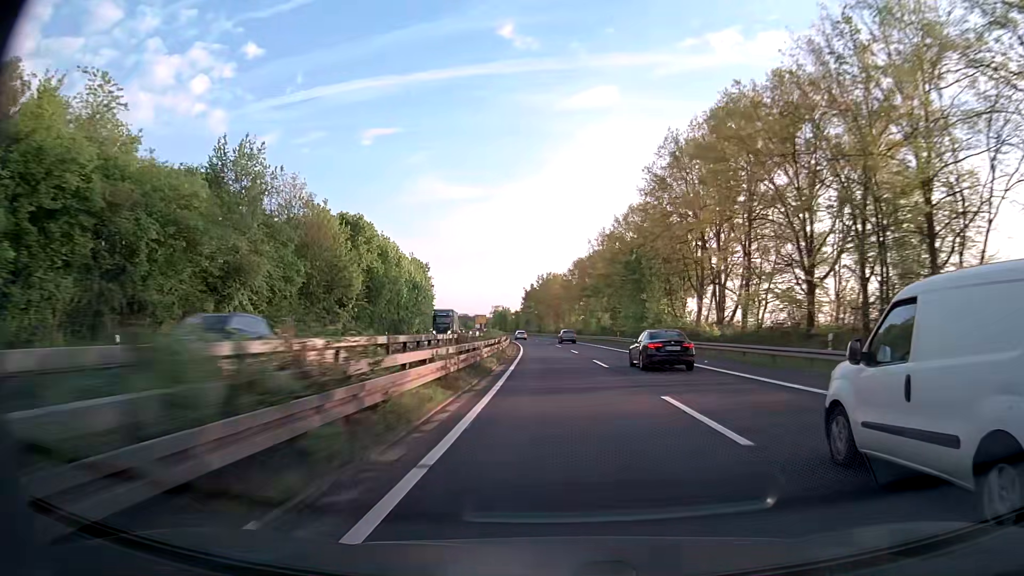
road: trunk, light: Day
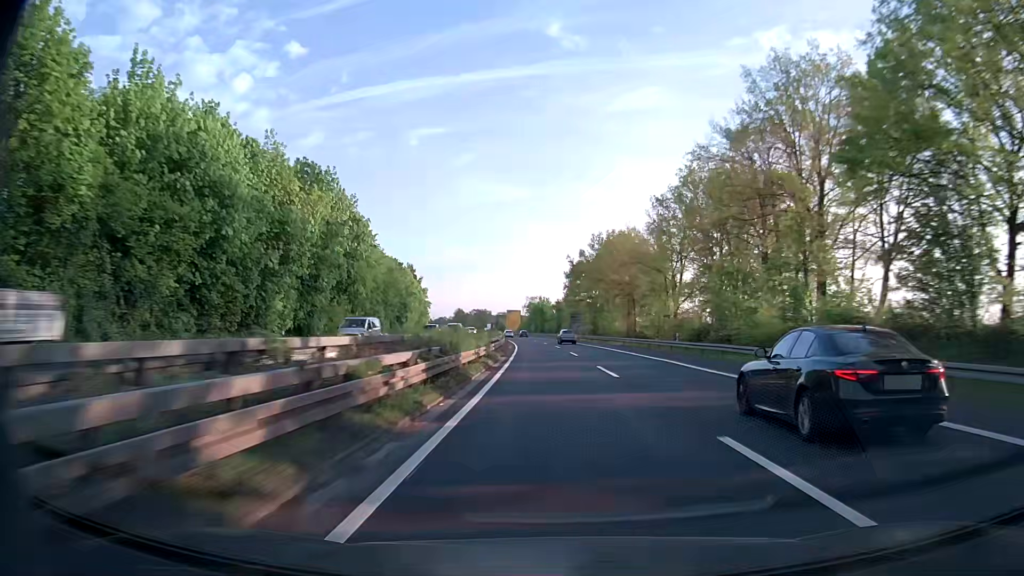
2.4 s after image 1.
(-2.9, +76.9) m; -4°
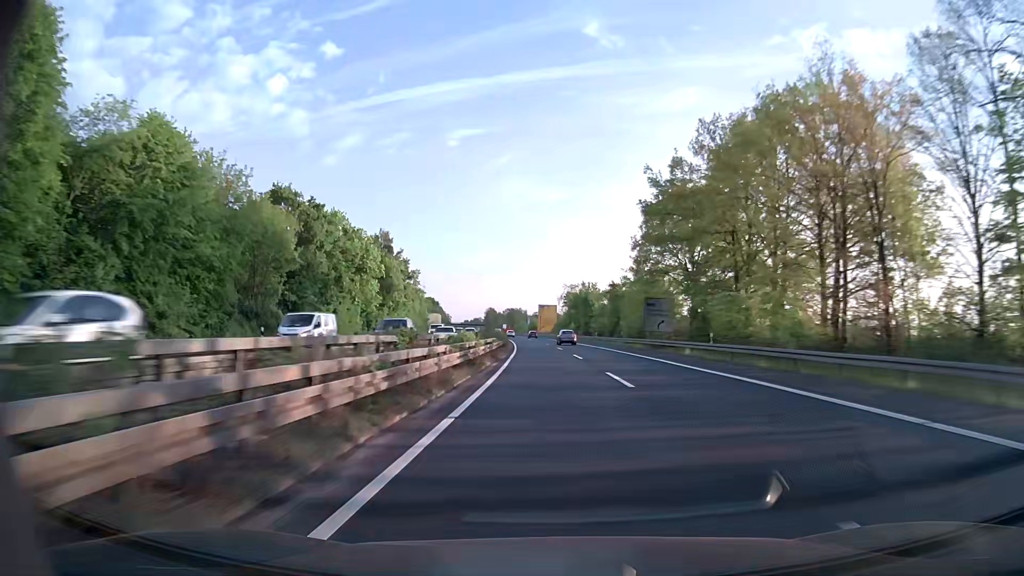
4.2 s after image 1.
(-1.7, +57.7) m; -3°
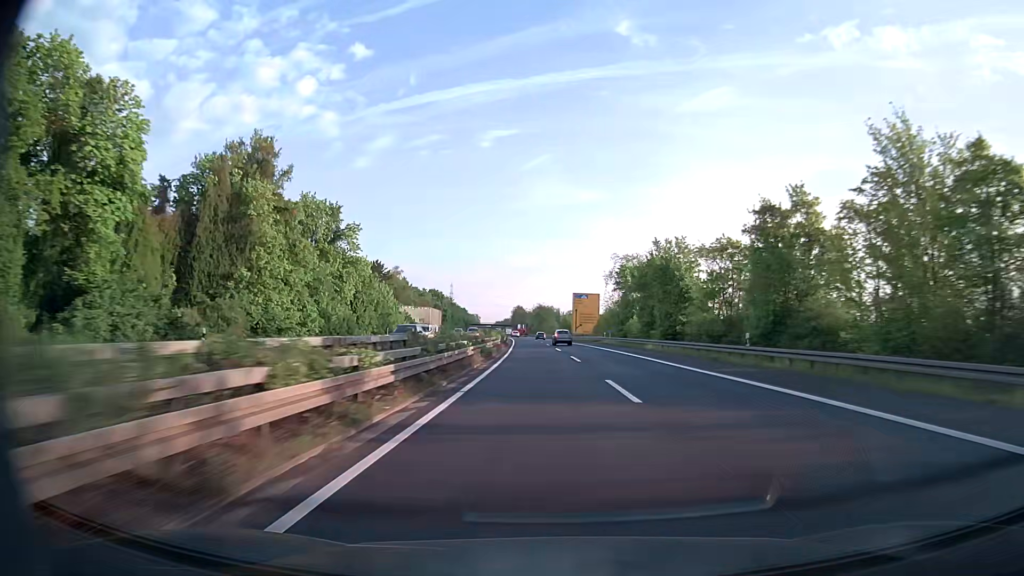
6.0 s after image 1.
(-1.4, +57.3) m; -3°
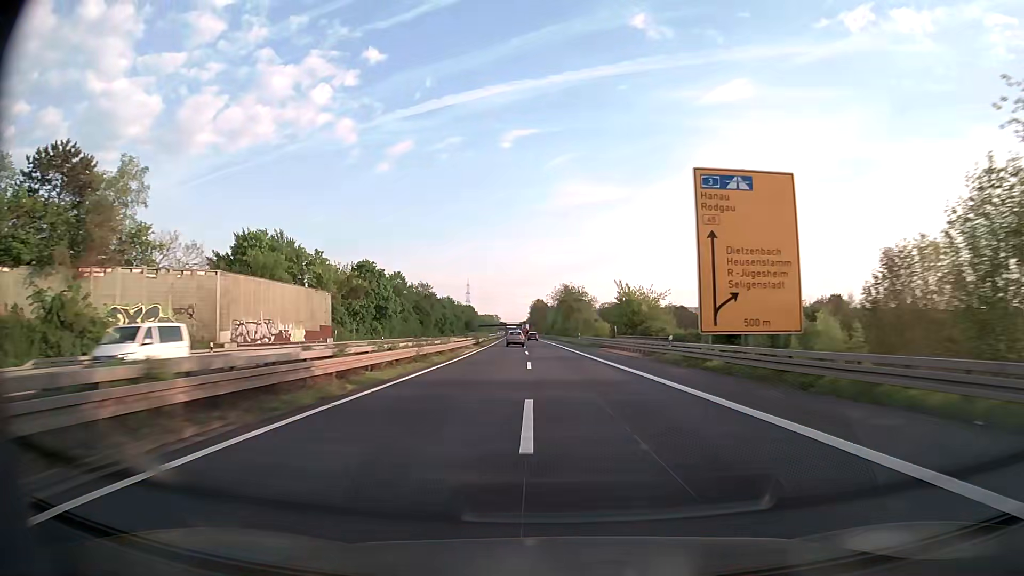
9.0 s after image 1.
(-1.9, +95.1) m; -2°
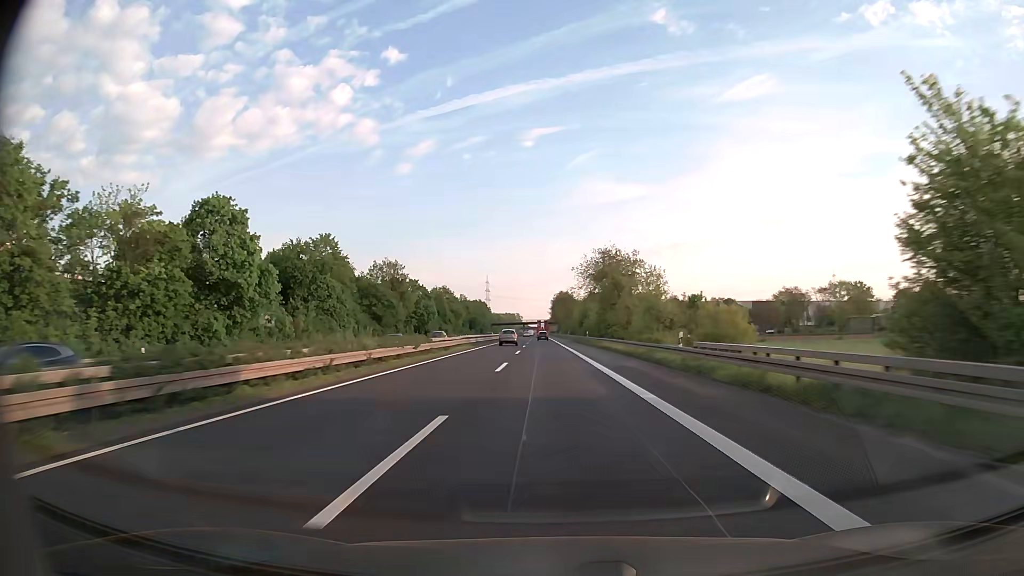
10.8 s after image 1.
(-1.0, +56.9) m; -2°
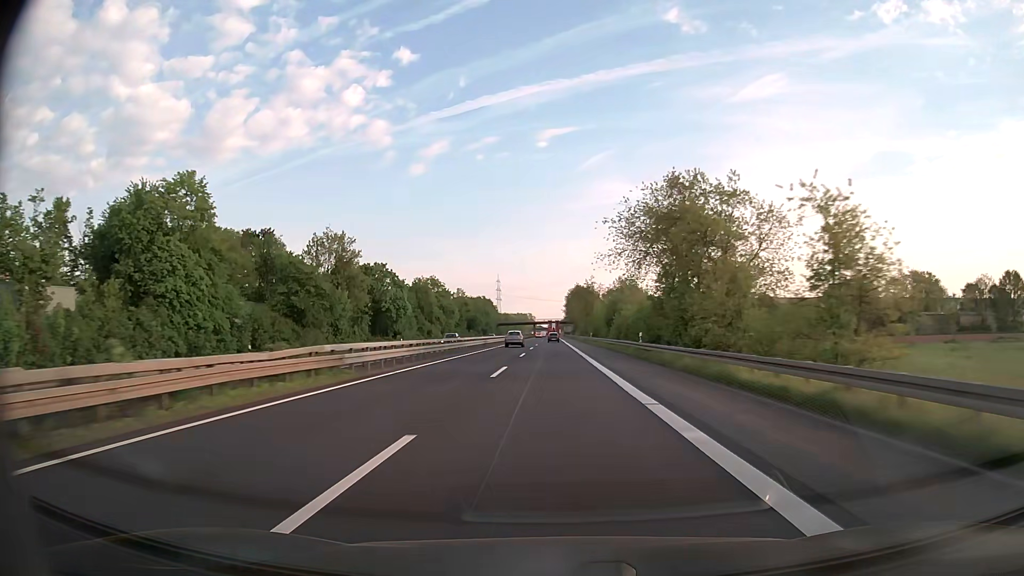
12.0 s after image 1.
(-0.4, +37.9) m; -1°
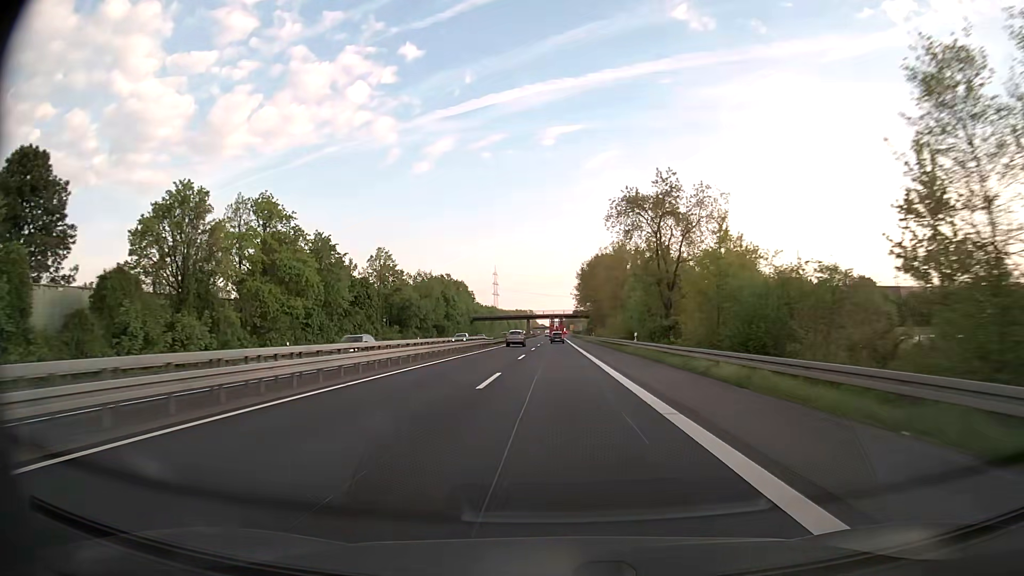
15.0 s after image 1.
(-0.5, +94.5) m; 0°
(0, +10) (0, +20) (0, +30) (0, +40) (0, +50) (0, +60) (0, +70) (0, +80) (0, +90) (0, +100) m
